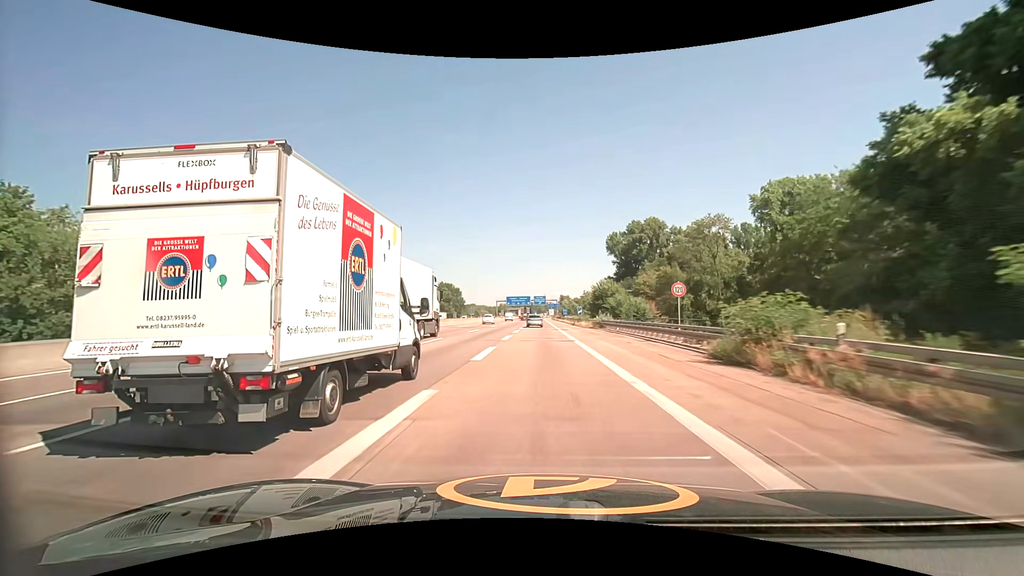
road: motorway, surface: asphalt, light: Day
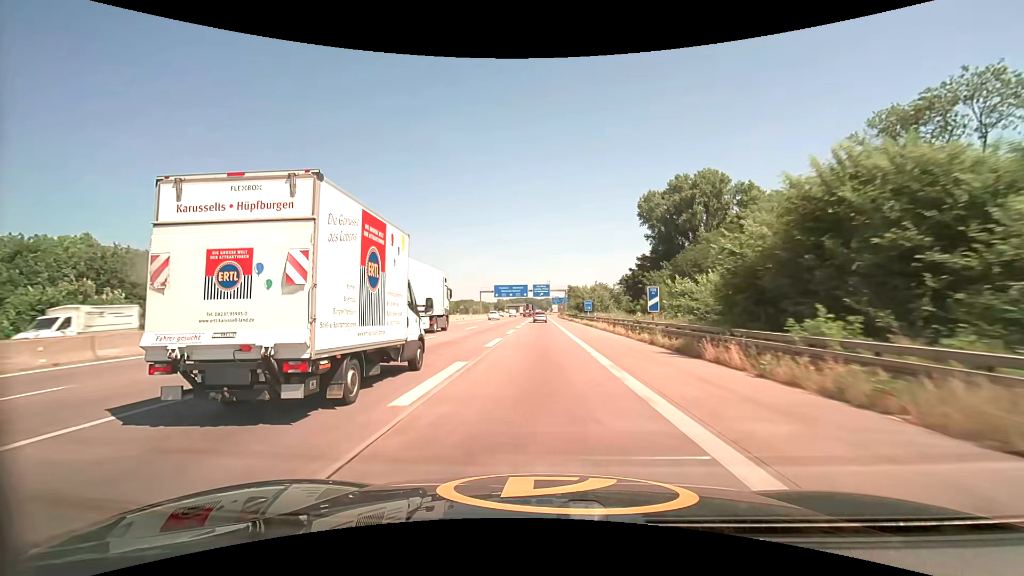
(-0.1, +55.1) m; 0°
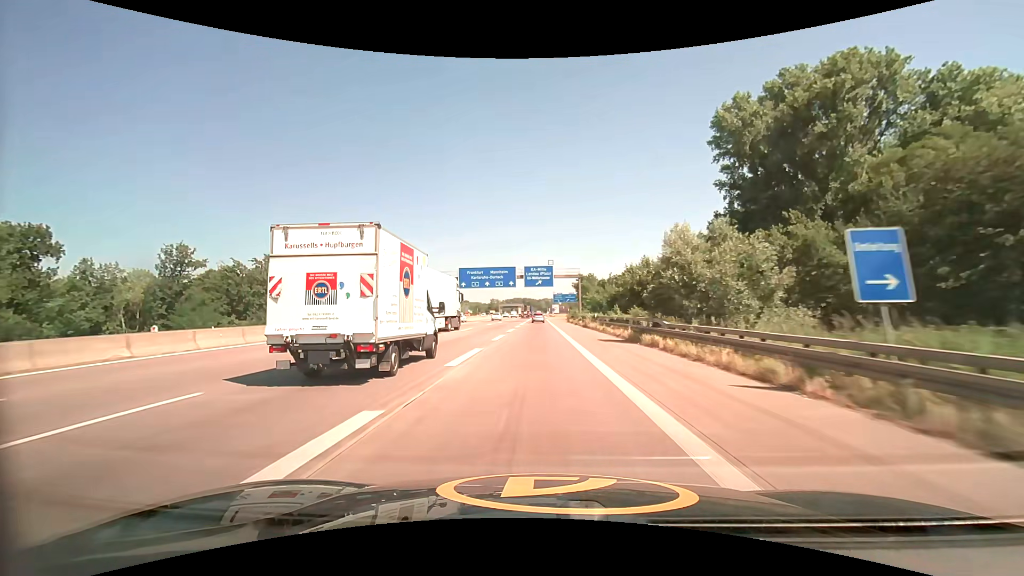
(0.0, +54.4) m; 0°
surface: concrete
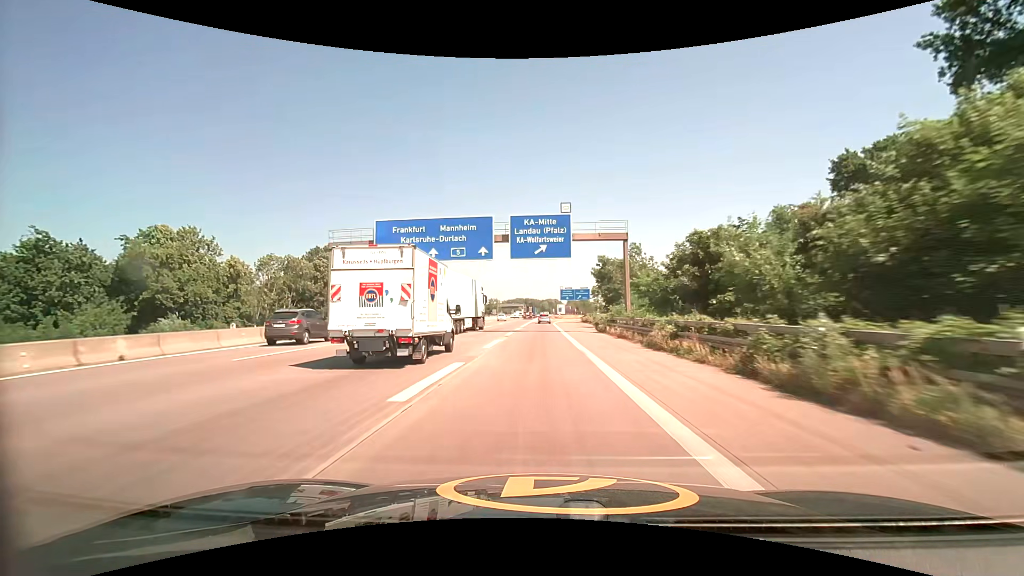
(-0.1, +40.9) m; 0°
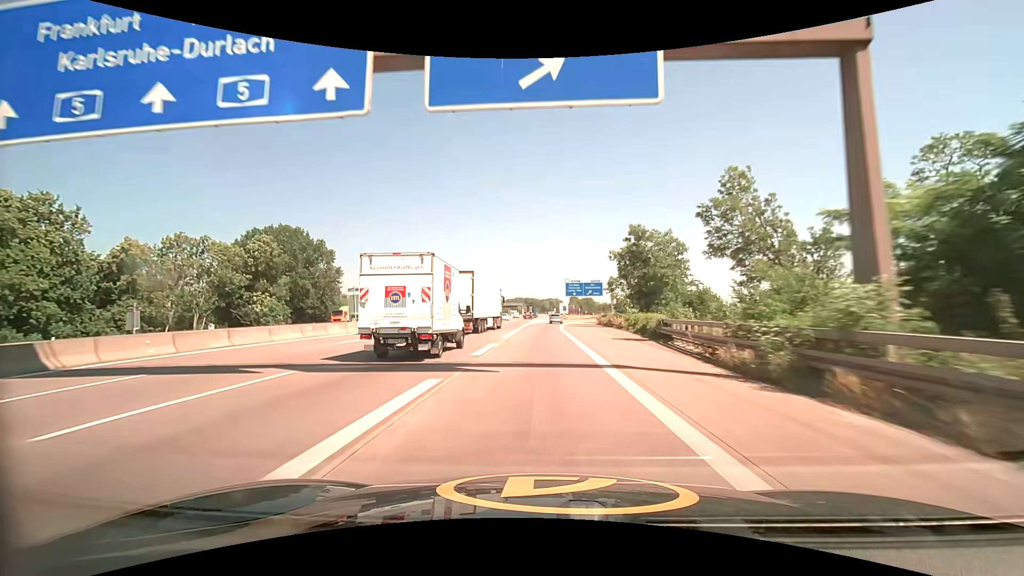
(0.0, +27.5) m; 0°
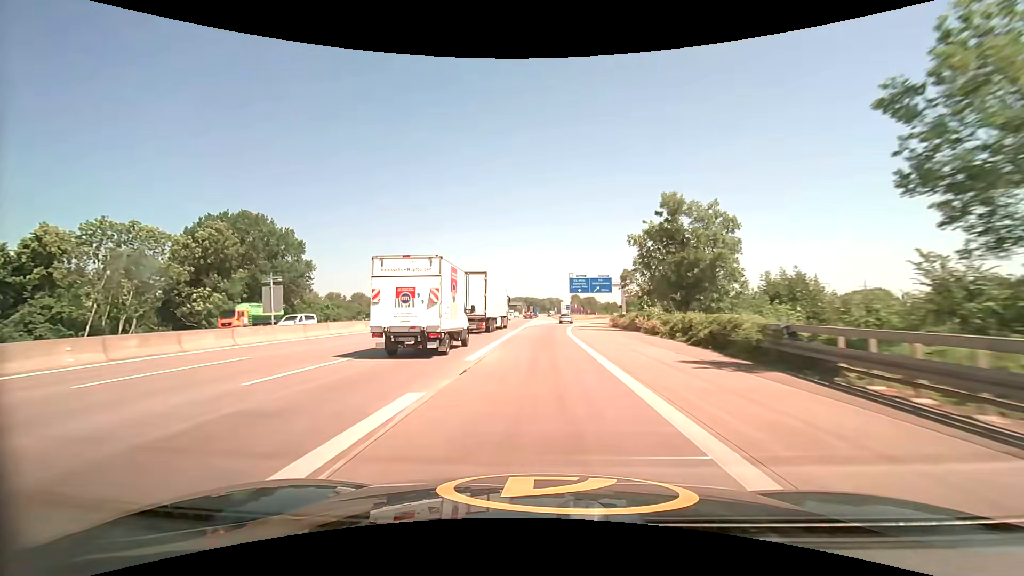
(0.0, +13.9) m; 0°
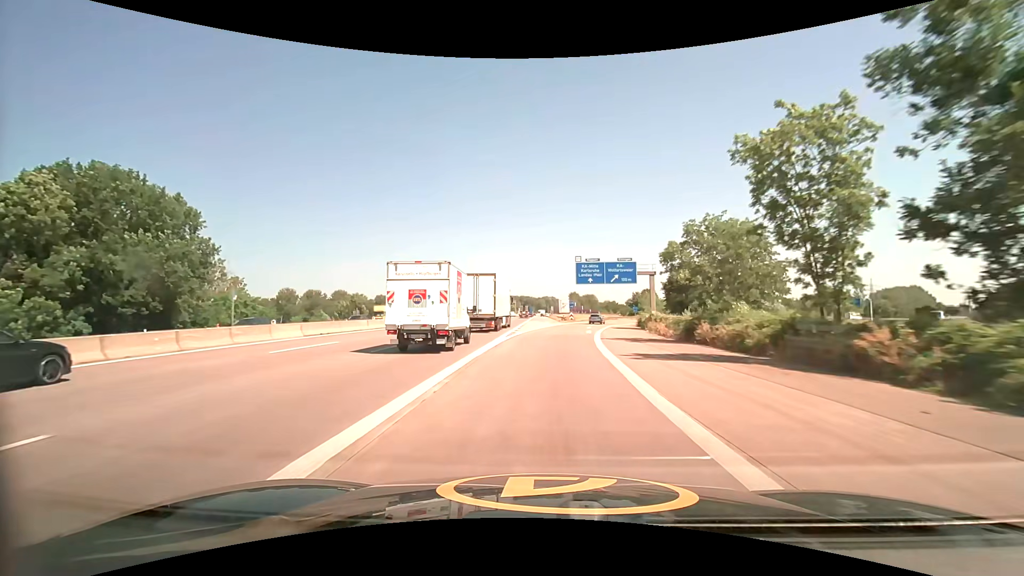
(0.0, +27.9) m; 0°
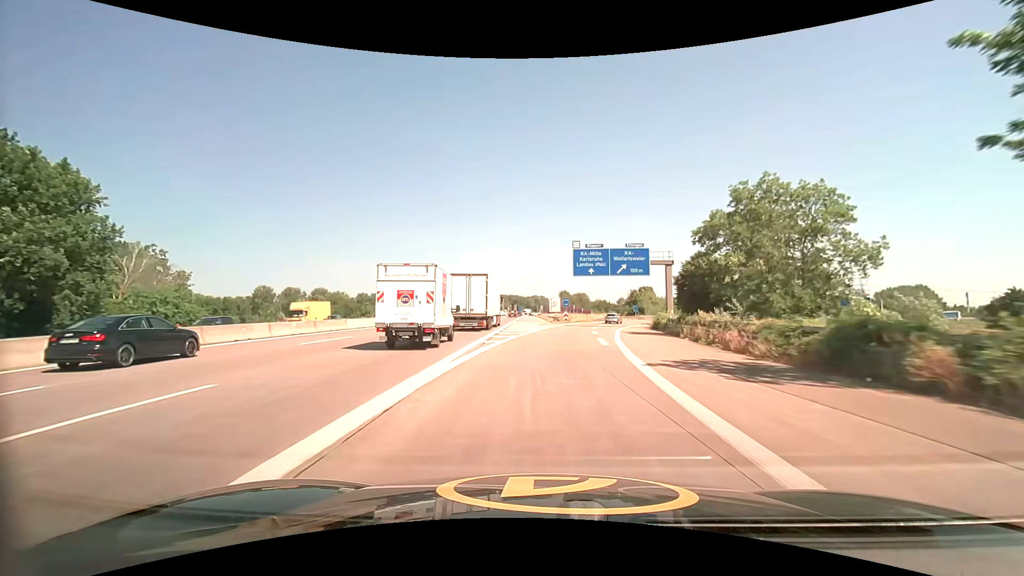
(+0.1, +13.9) m; +1°
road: motorway_link
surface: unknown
(0, +10) (+1, +20) (+1, +30) (+2, +40) (+4, +50) (+6, +60) (+8, +69) (+11, +79) (+15, +88) (+19, +97) m
